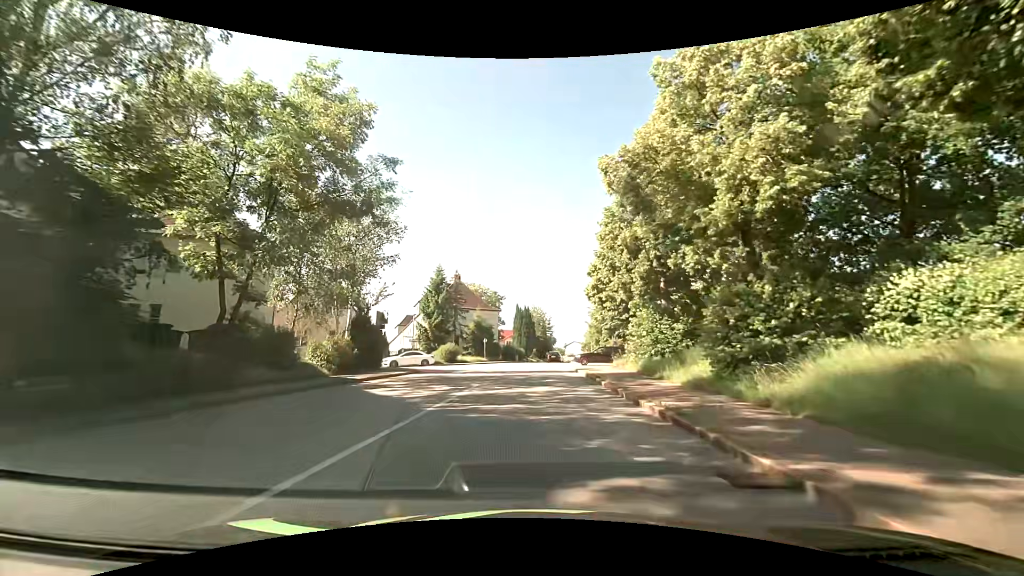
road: tertiary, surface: asphalt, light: Day
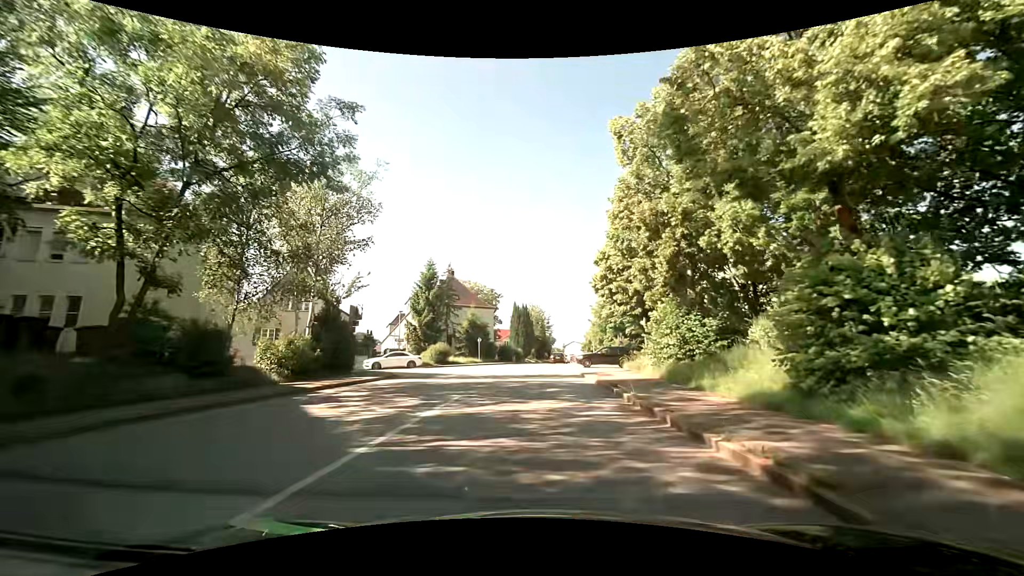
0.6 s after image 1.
(0.0, +4.4) m; 0°
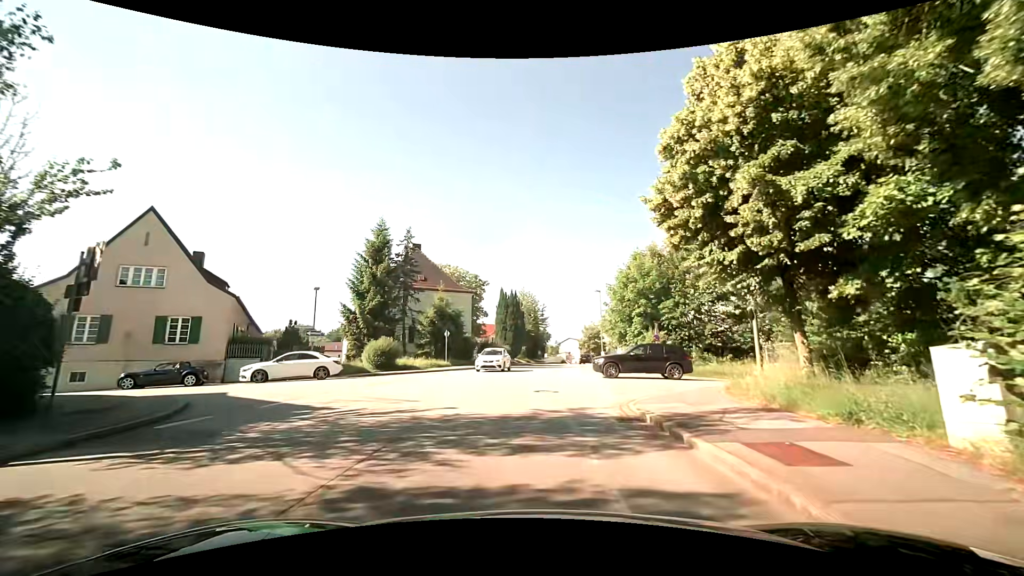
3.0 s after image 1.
(-0.1, +15.6) m; +2°
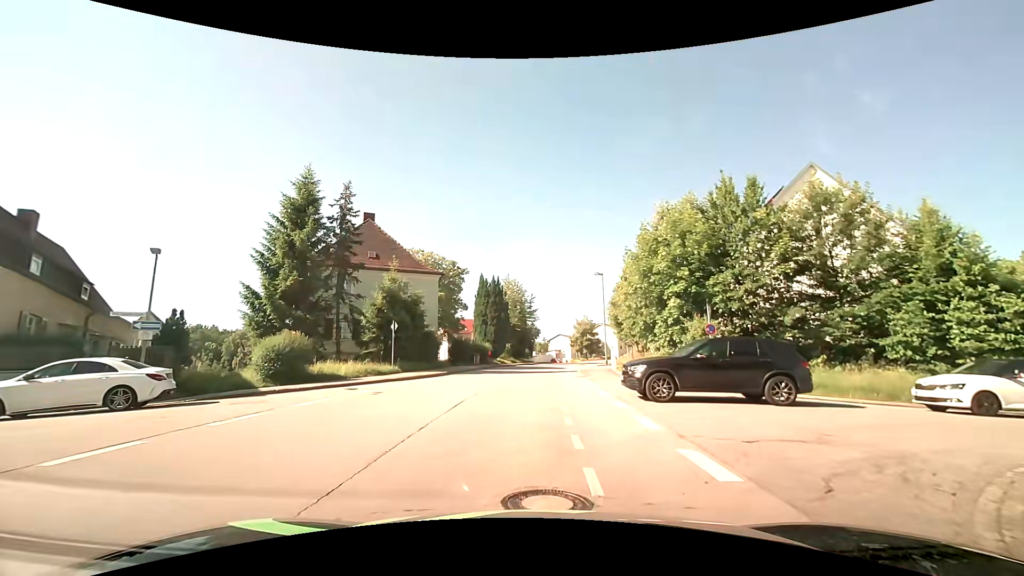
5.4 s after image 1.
(-0.2, +11.0) m; 0°
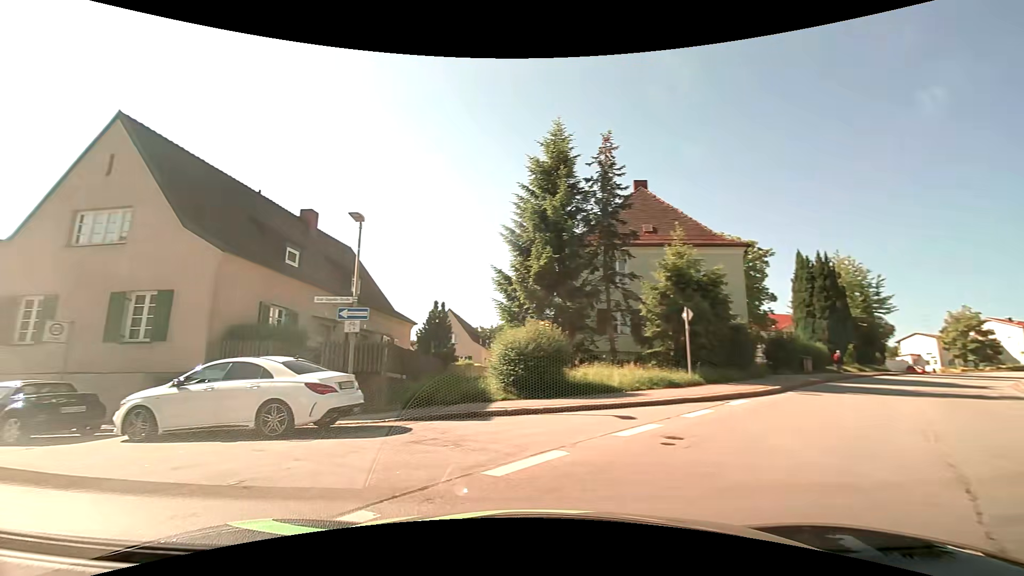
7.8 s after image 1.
(-1.3, +8.1) m; -32°
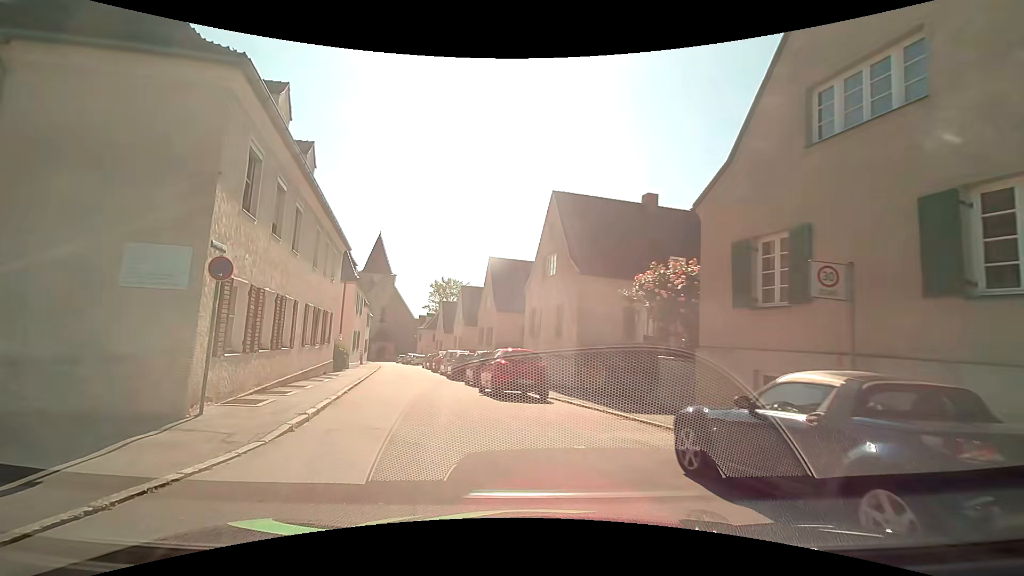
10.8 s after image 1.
(-6.0, +7.4) m; -69°
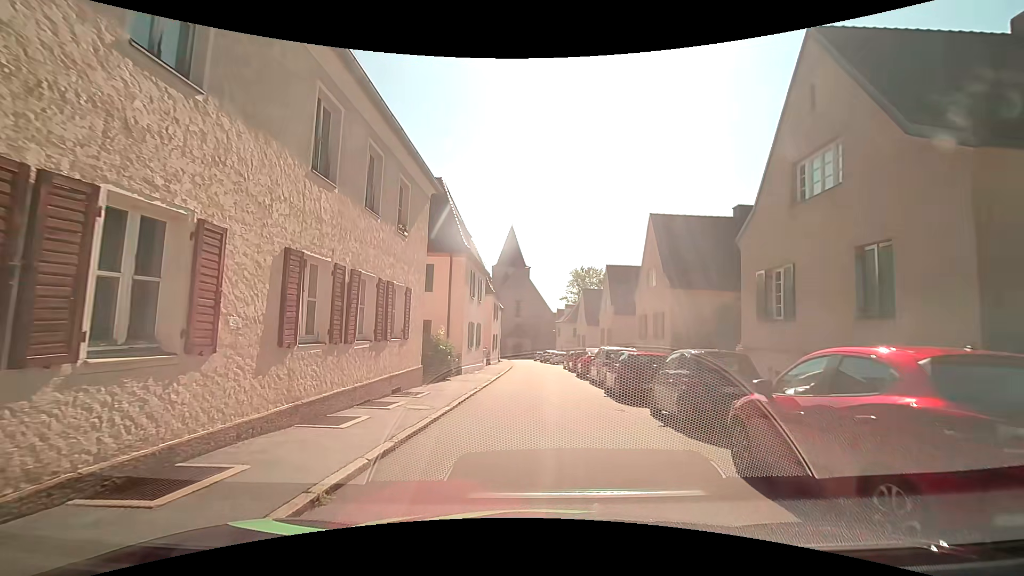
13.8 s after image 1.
(-1.6, +11.1) m; -14°
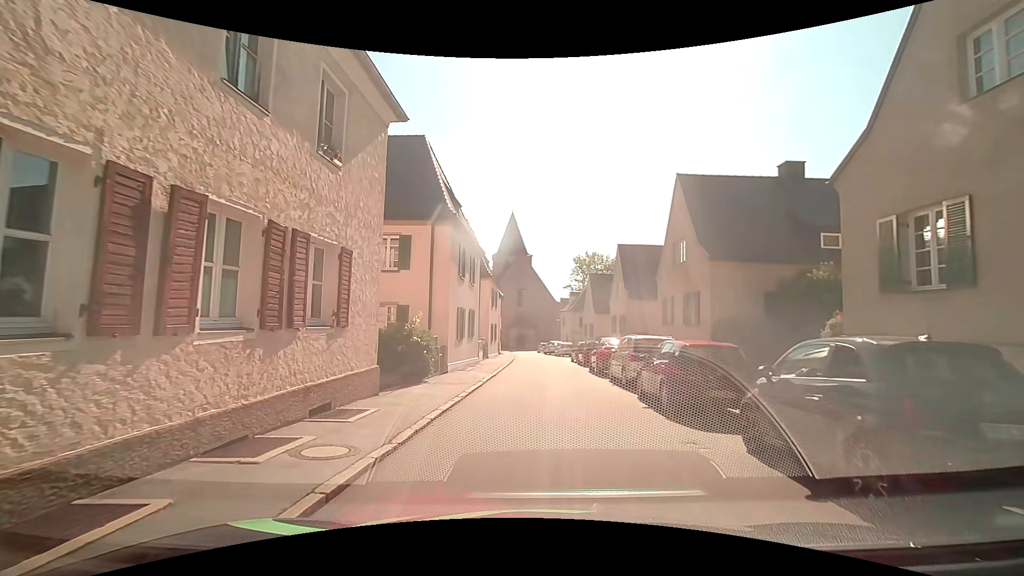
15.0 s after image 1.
(0.0, +5.0) m; +1°
